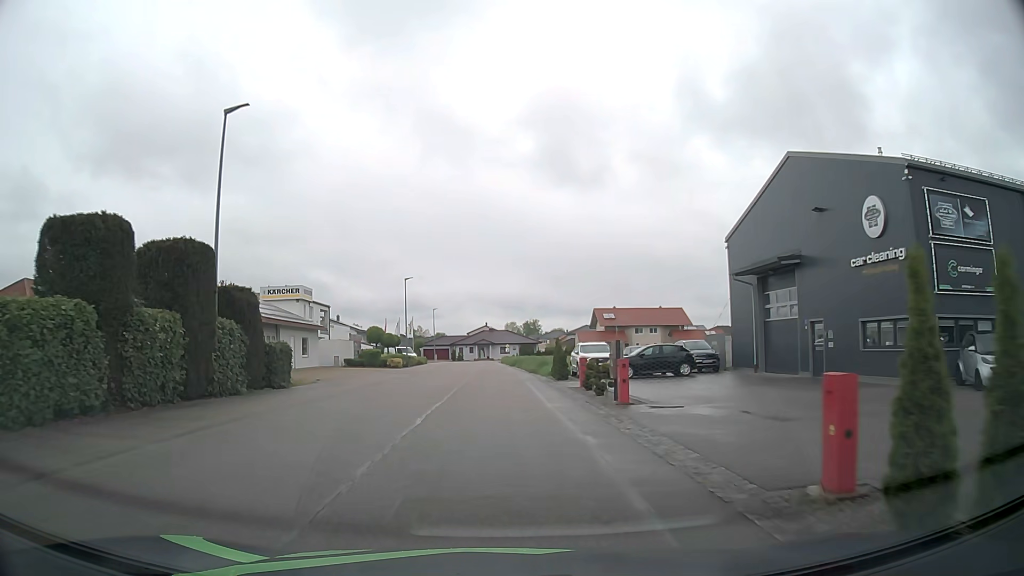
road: residential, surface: asphalt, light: Day
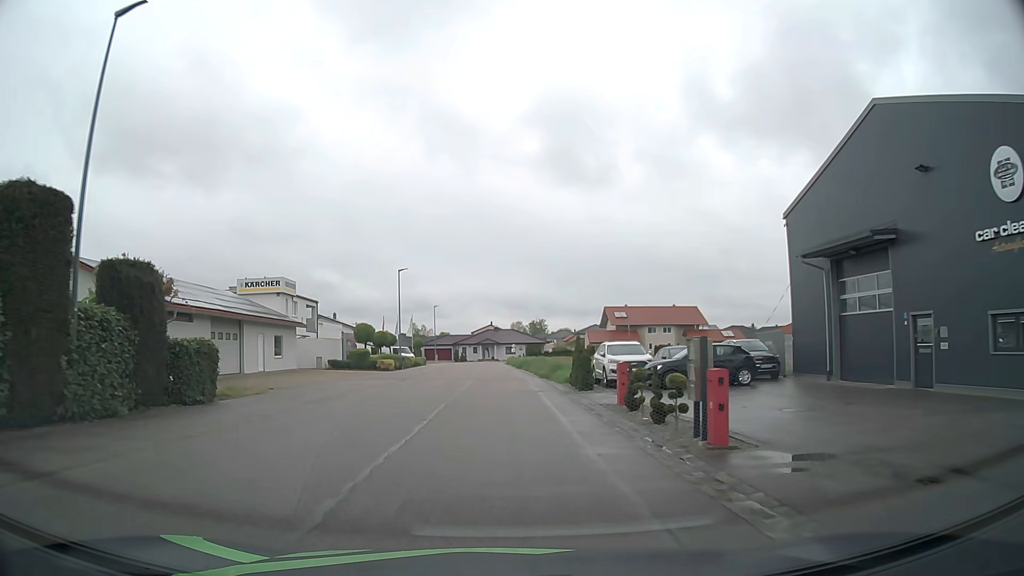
(0.0, +7.0) m; 0°
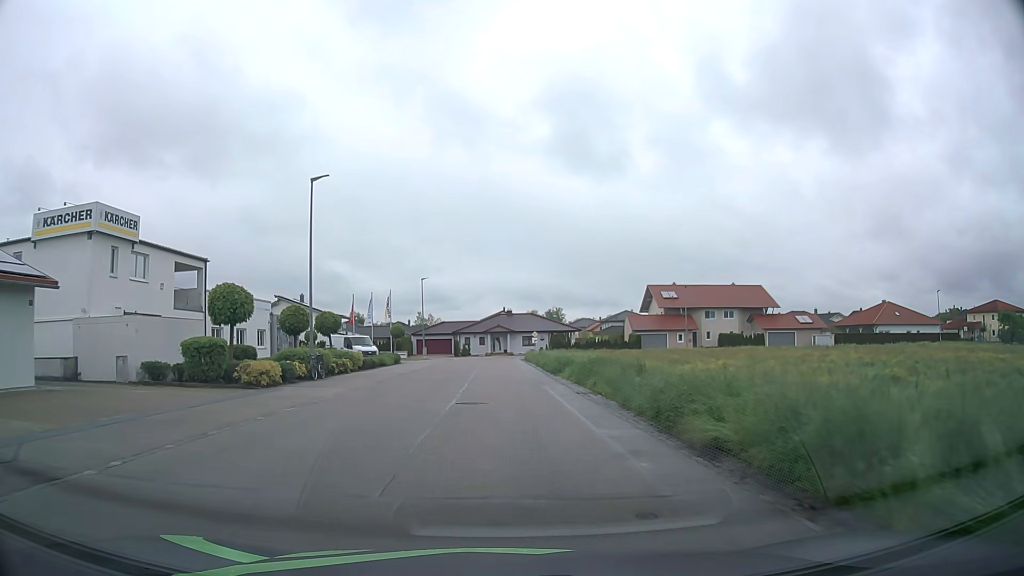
(-0.4, +28.8) m; -1°
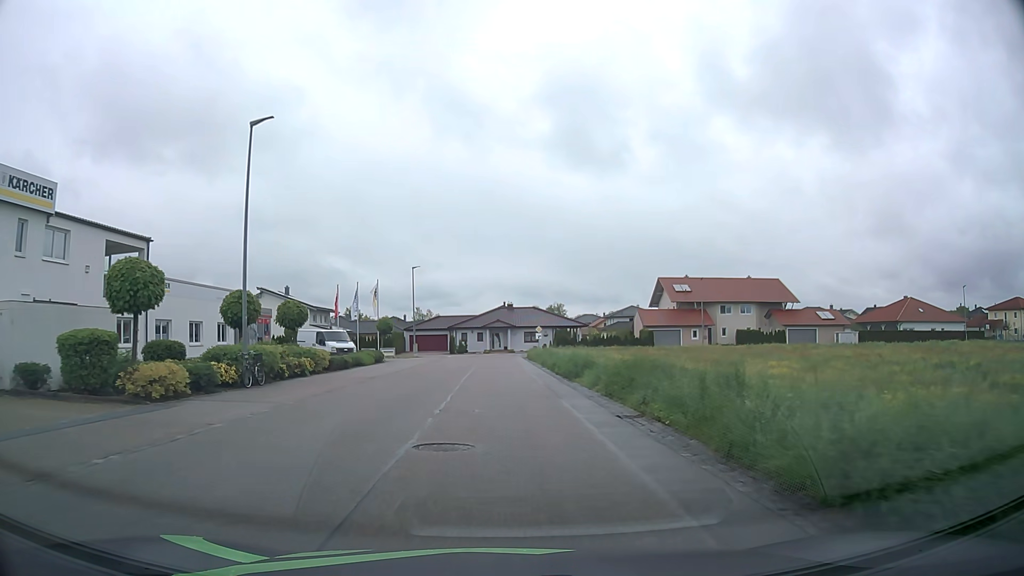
(0.0, +7.1) m; 0°
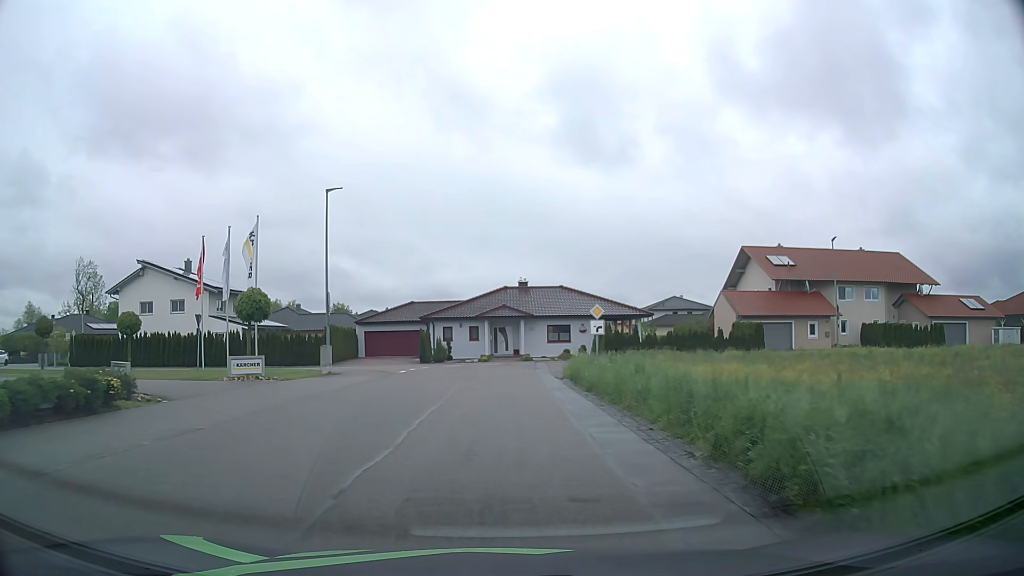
(-0.2, +32.2) m; -1°
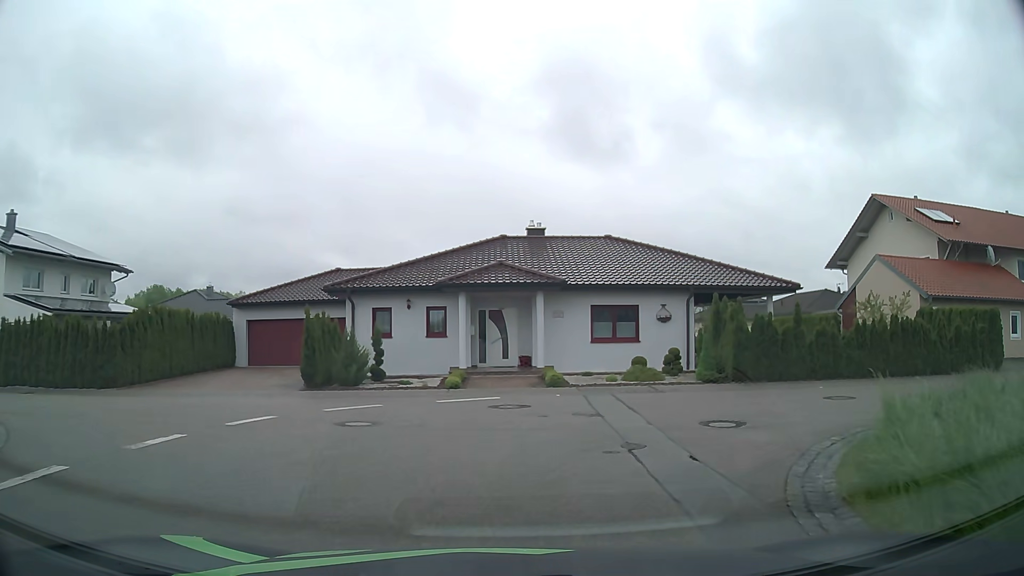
(-0.2, +25.2) m; 0°
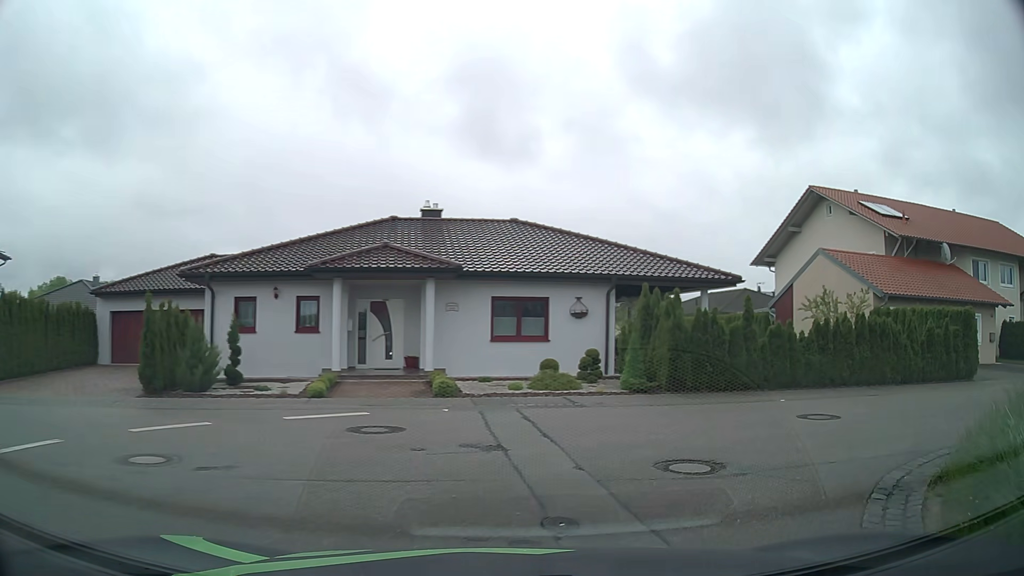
(+0.2, +3.7) m; +10°
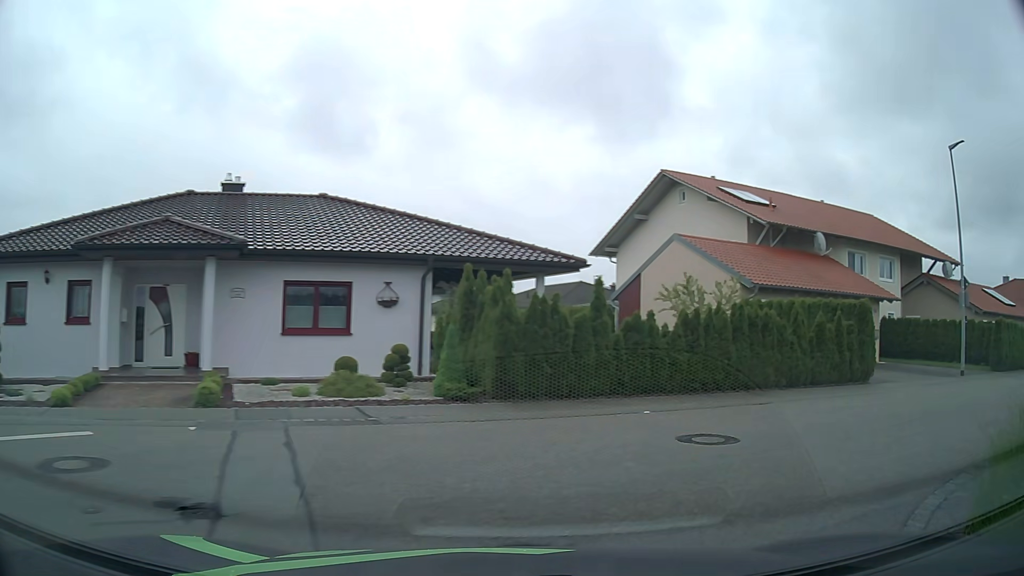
(+0.4, +3.3) m; +14°
